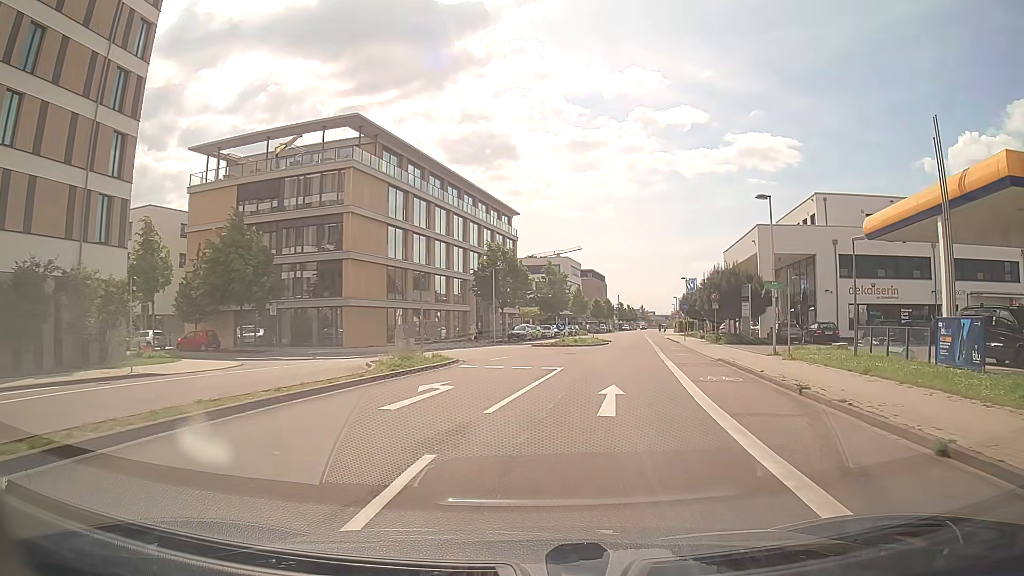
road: residential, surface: asphalt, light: Day
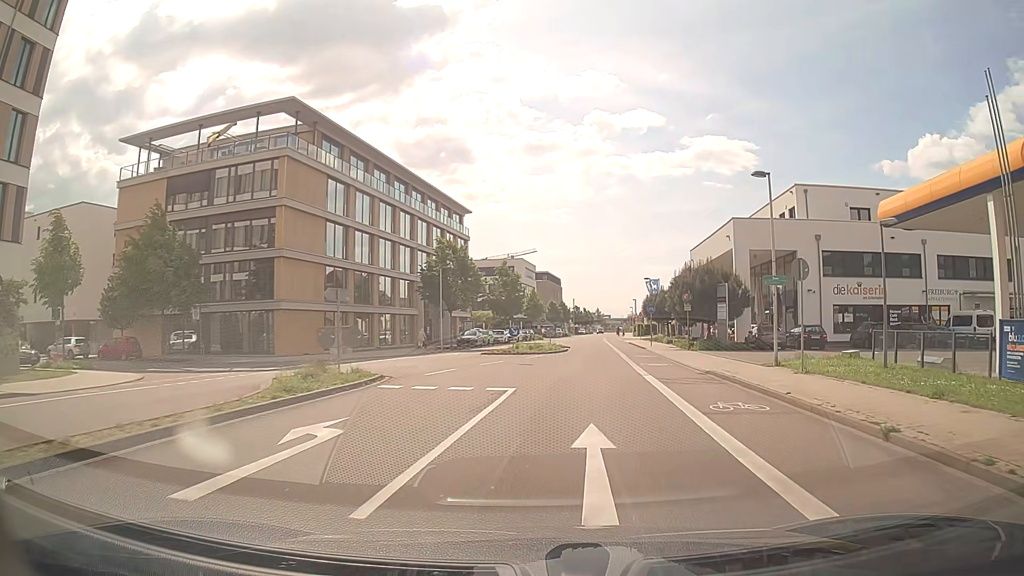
(+0.2, +4.9) m; +3°
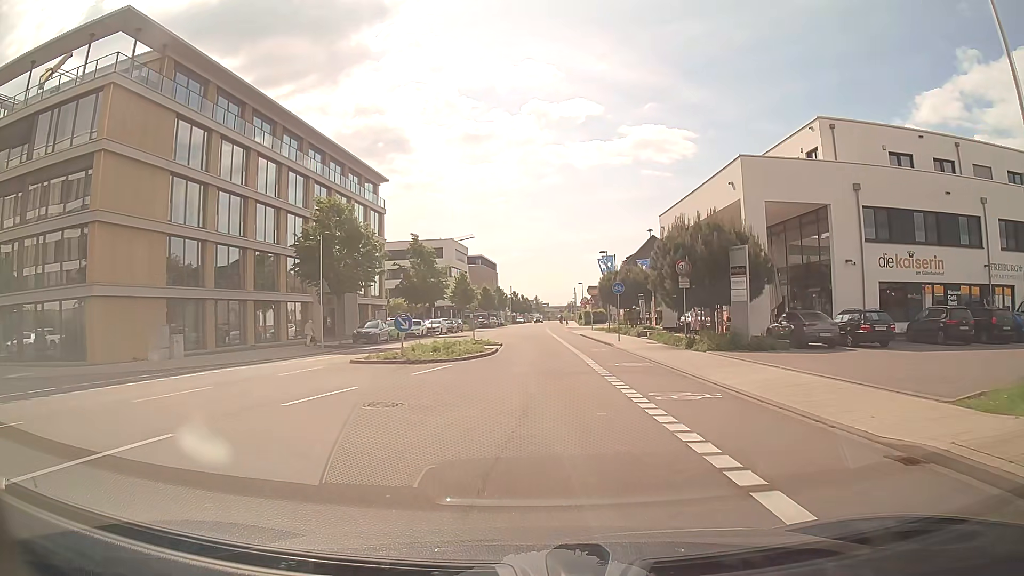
(+1.0, +14.8) m; +5°
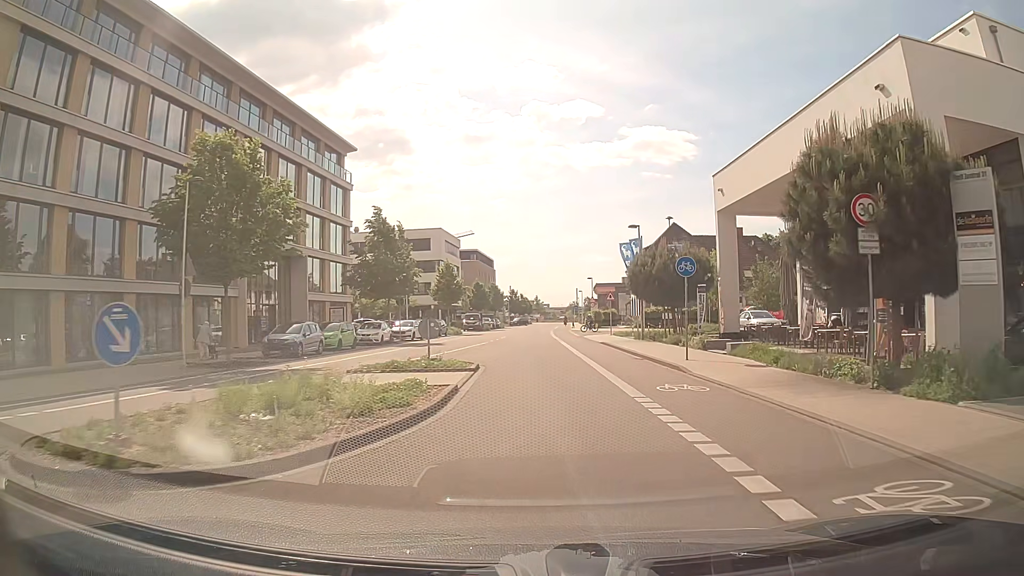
(-0.1, +15.1) m; -1°
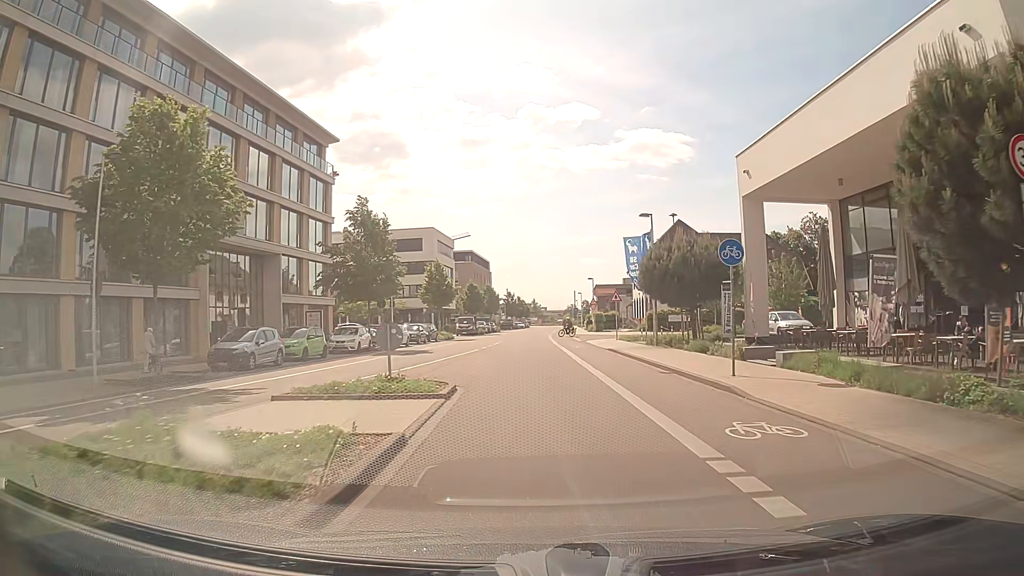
(+0.1, +4.9) m; +1°
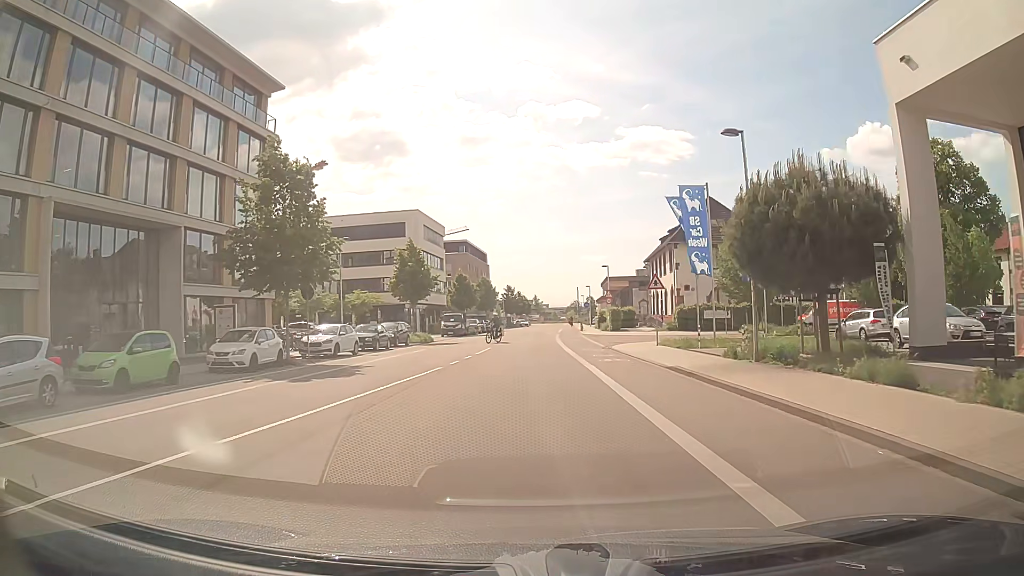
(-0.1, +14.1) m; -1°
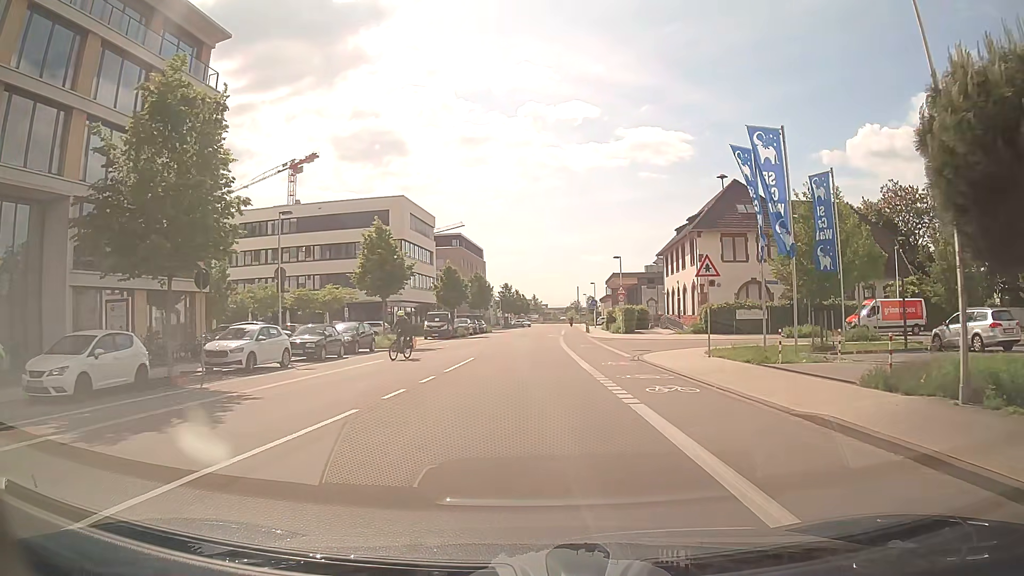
(+0.1, +9.4) m; 0°
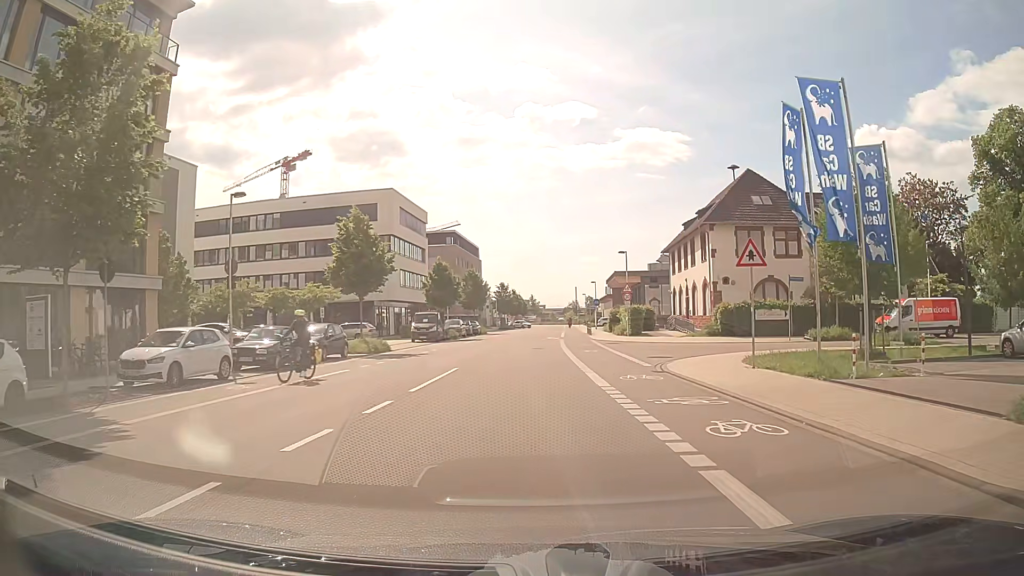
(+0.1, +4.7) m; +1°
(0, +10) (0, +20) (0, +30) (0, +40) (0, +50) (+1, +60) (+1, +70) (+2, +80) (+2, +90) (+3, +100) m
